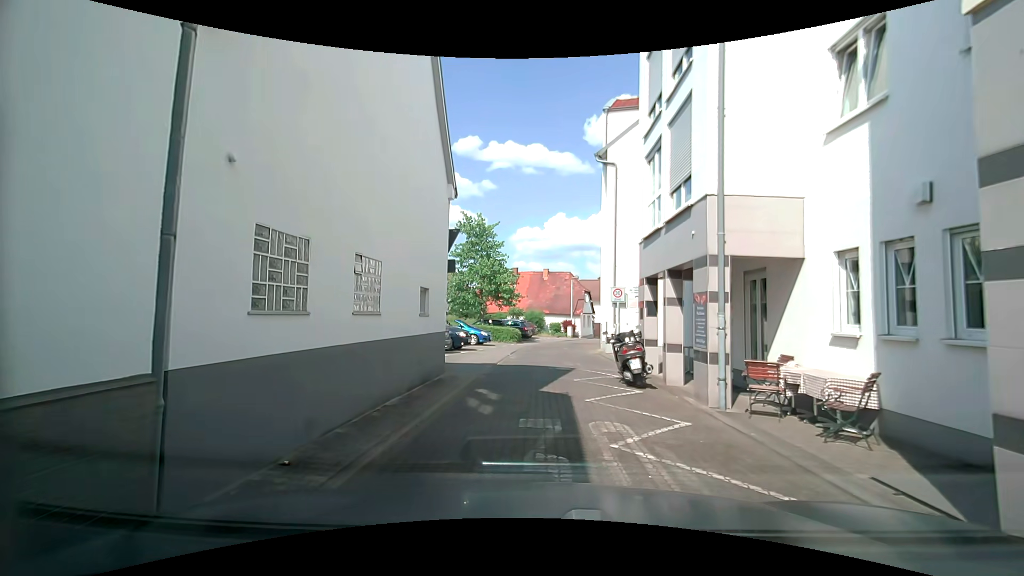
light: Day
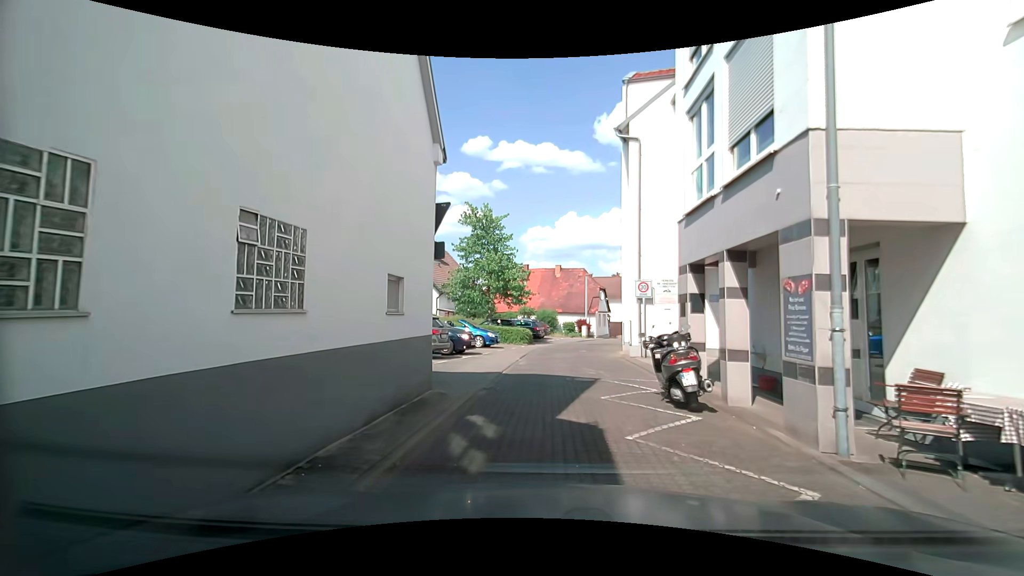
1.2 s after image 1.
(+0.1, +2.8) m; +1°
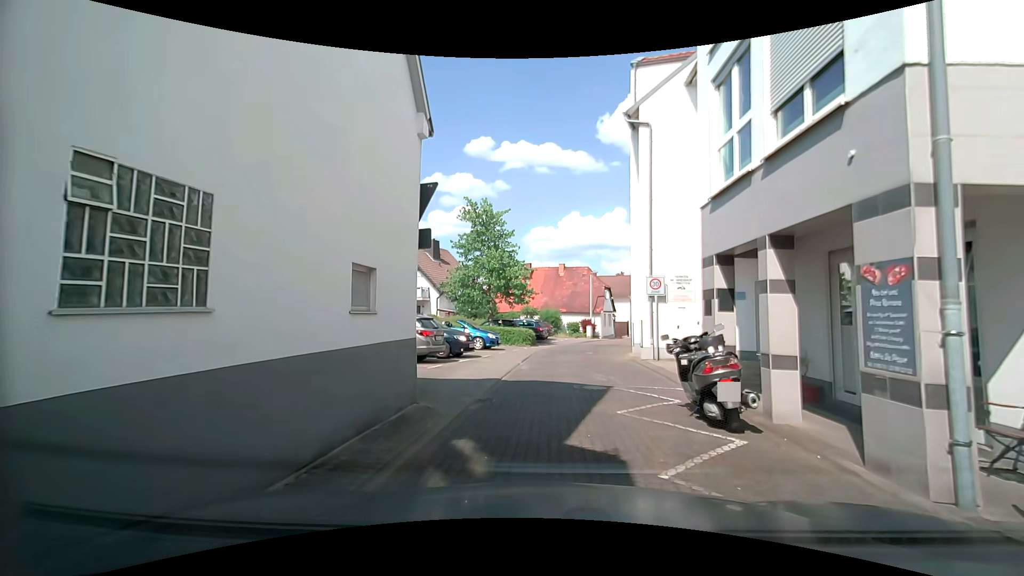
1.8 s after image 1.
(0.0, +1.4) m; -2°
